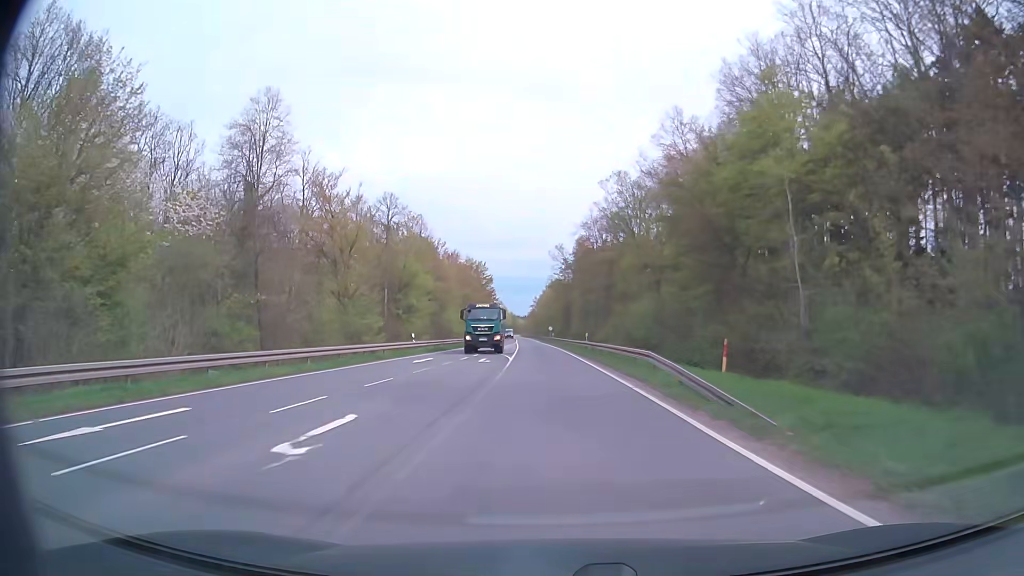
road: secondary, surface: asphalt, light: Day
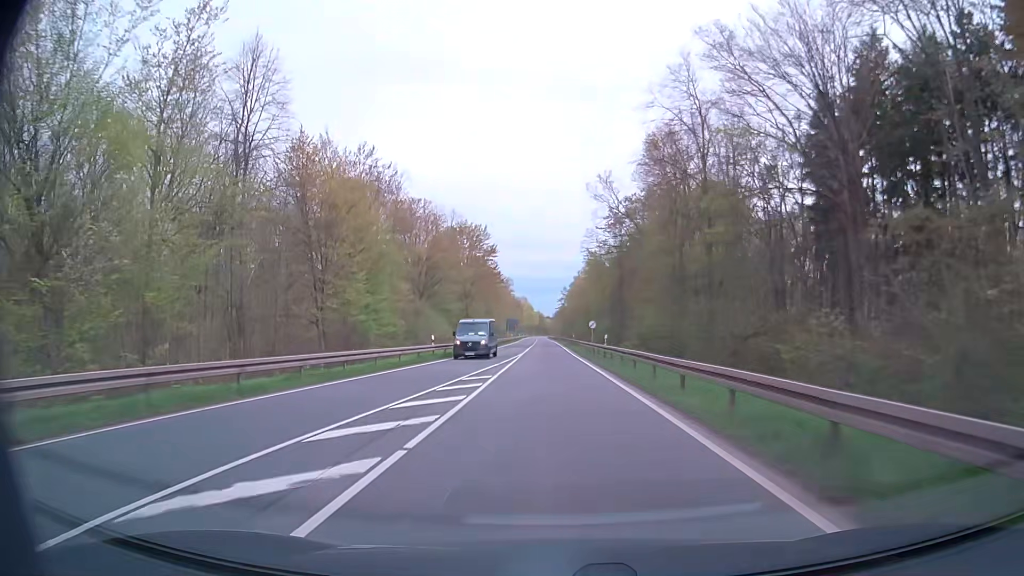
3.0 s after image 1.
(-1.1, +53.9) m; -2°
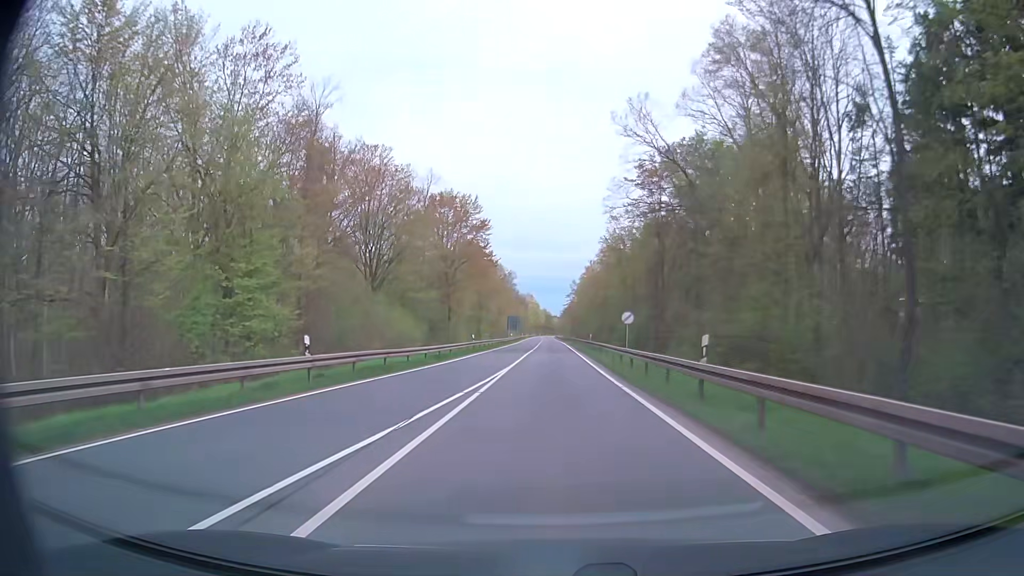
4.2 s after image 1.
(-0.2, +21.5) m; -1°
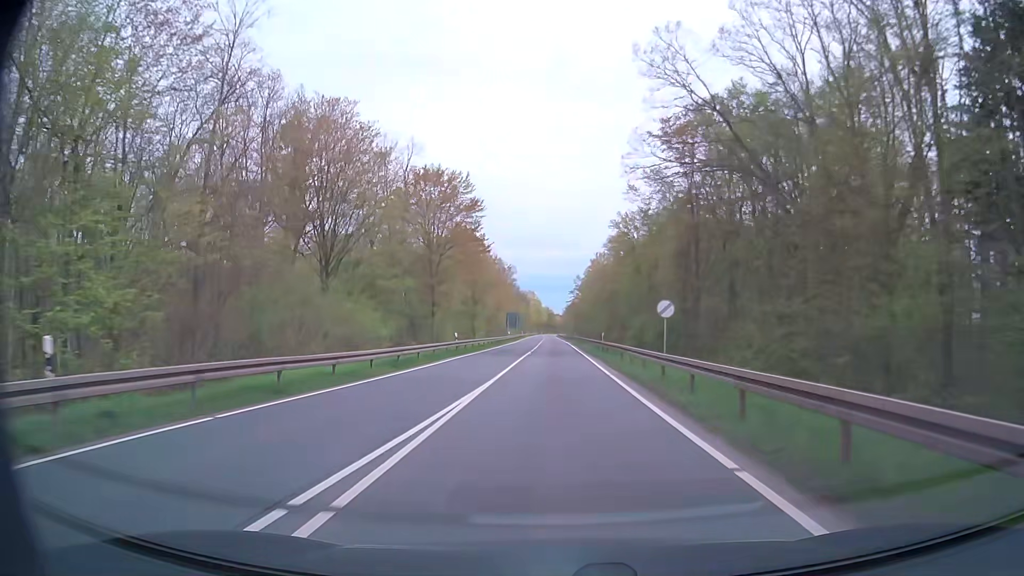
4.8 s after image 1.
(0.0, +10.8) m; 0°
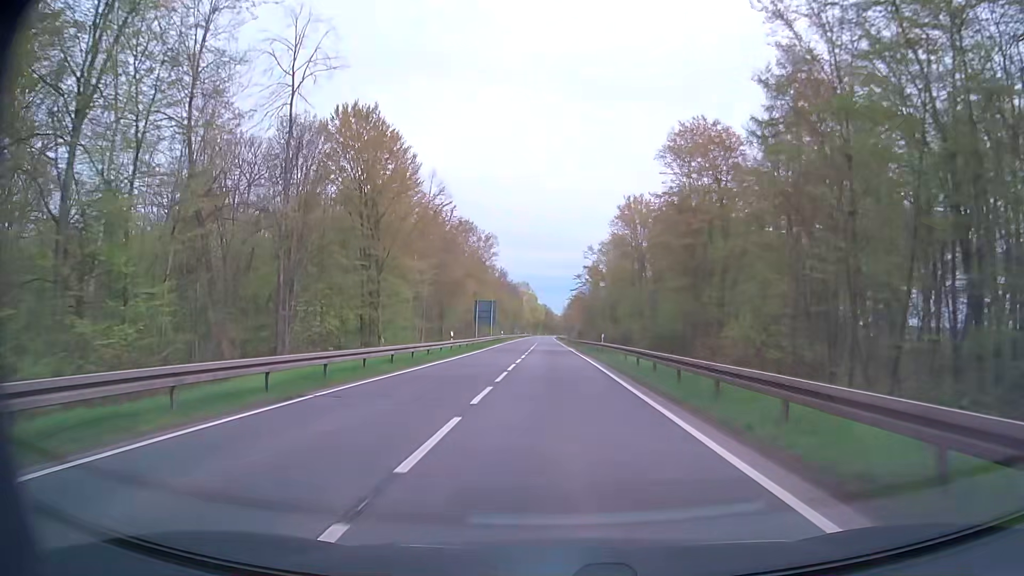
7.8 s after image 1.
(-0.2, +53.8) m; 0°
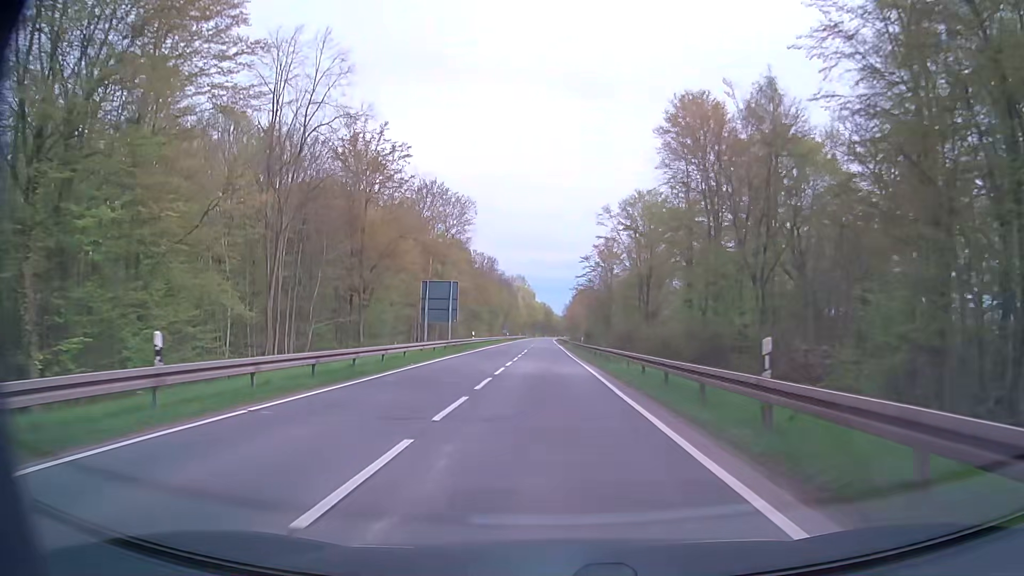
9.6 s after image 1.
(+0.1, +32.2) m; 0°
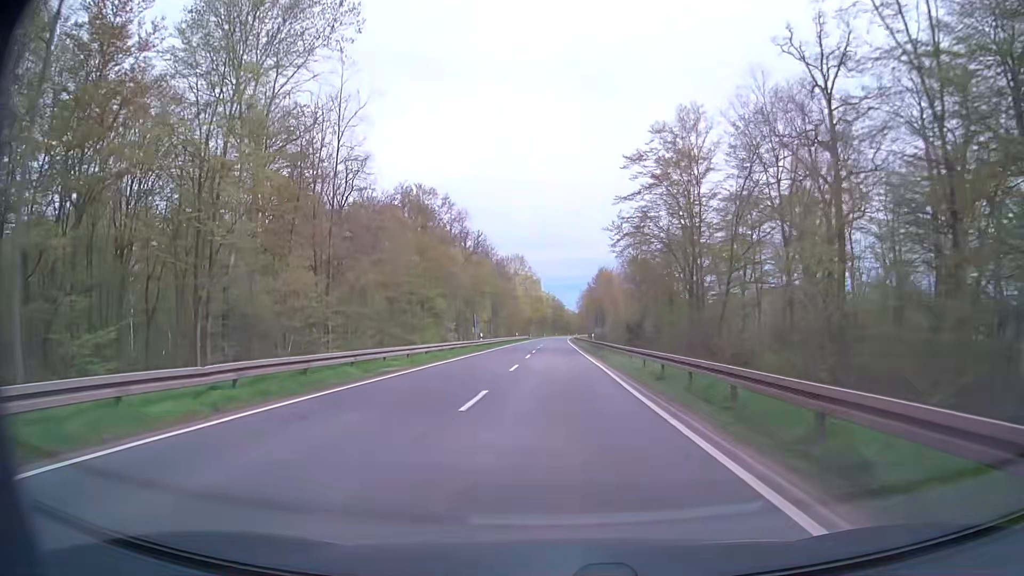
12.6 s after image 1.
(-0.4, +53.6) m; -1°
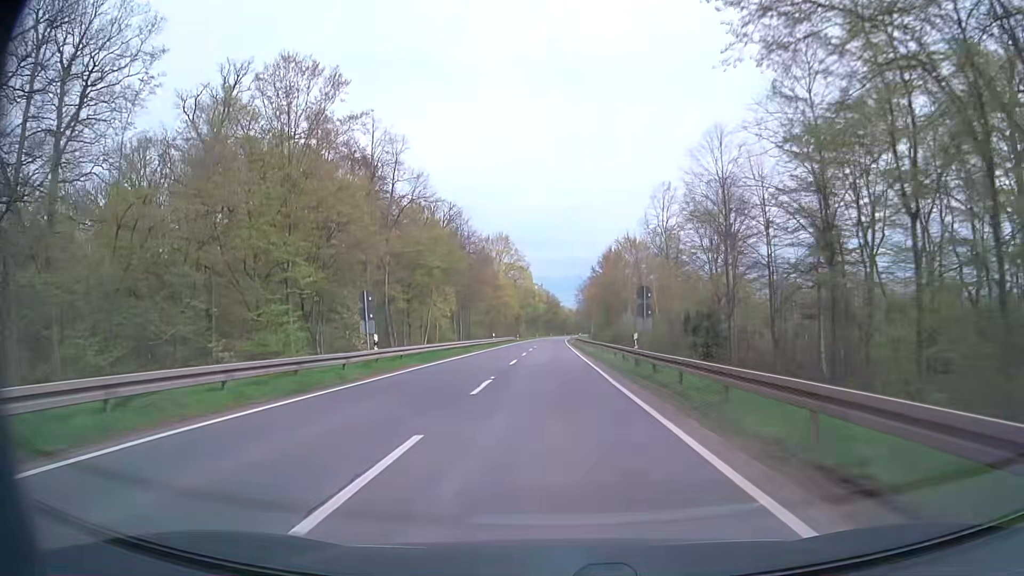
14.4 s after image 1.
(+0.2, +32.2) m; 0°
(0, +10) (0, +20) (0, +30) (0, +40) (0, +50) (0, +60) (0, +70) (0, +80) (0, +90) (0, +100) m
